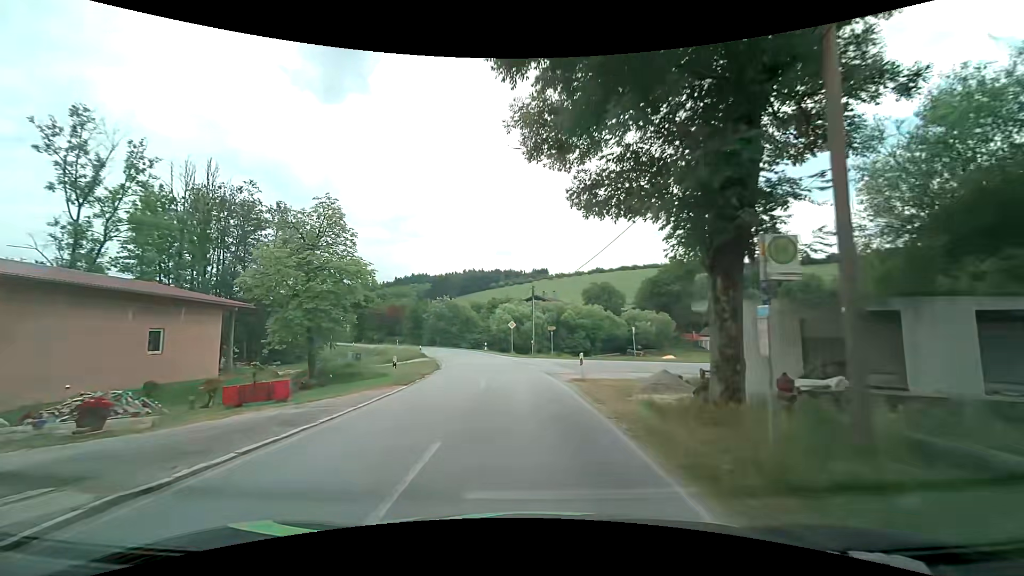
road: secondary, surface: asphalt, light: Day
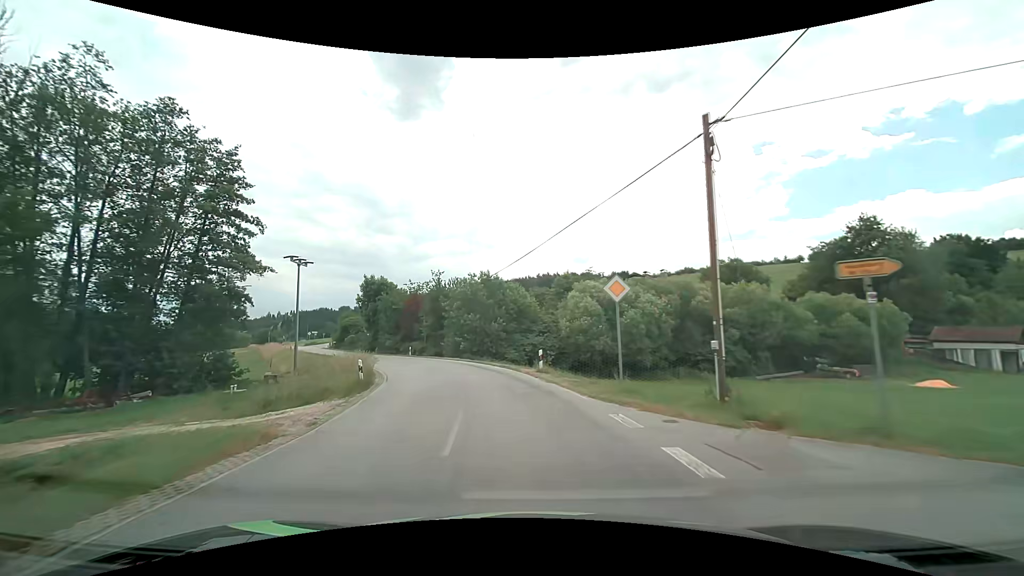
(-1.8, +33.3) m; -9°
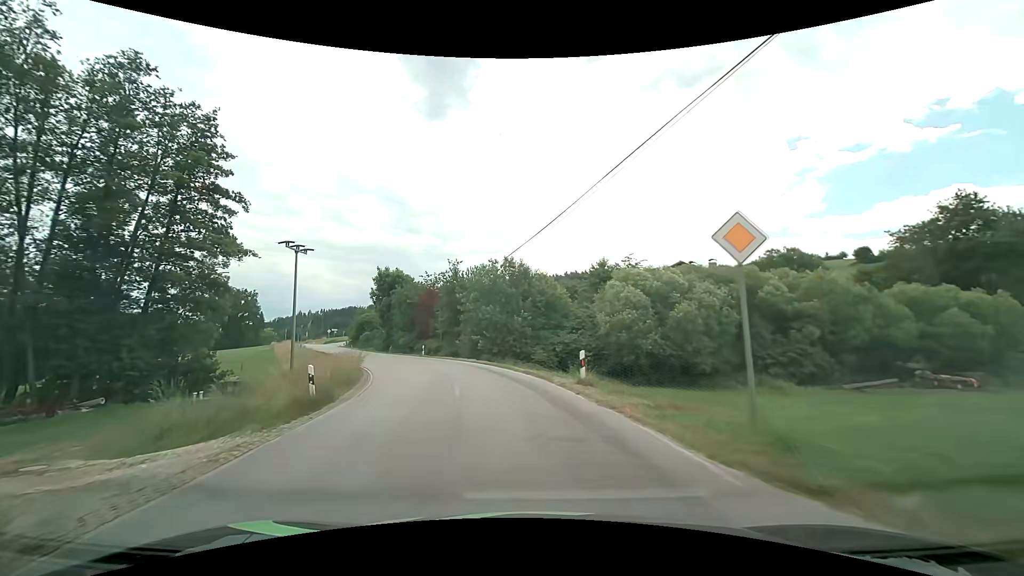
(-0.2, +6.6) m; -3°
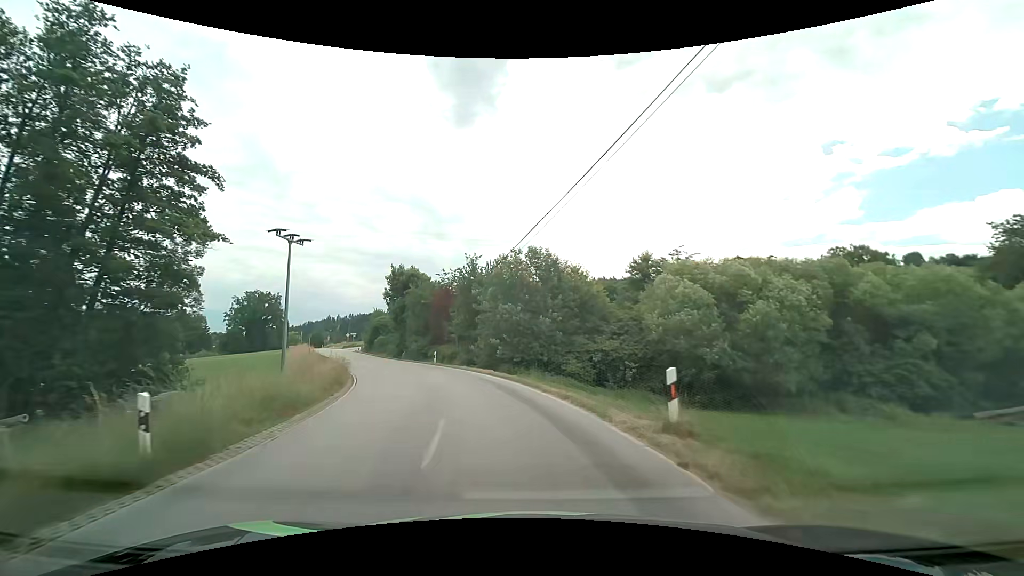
(-0.2, +6.3) m; -3°
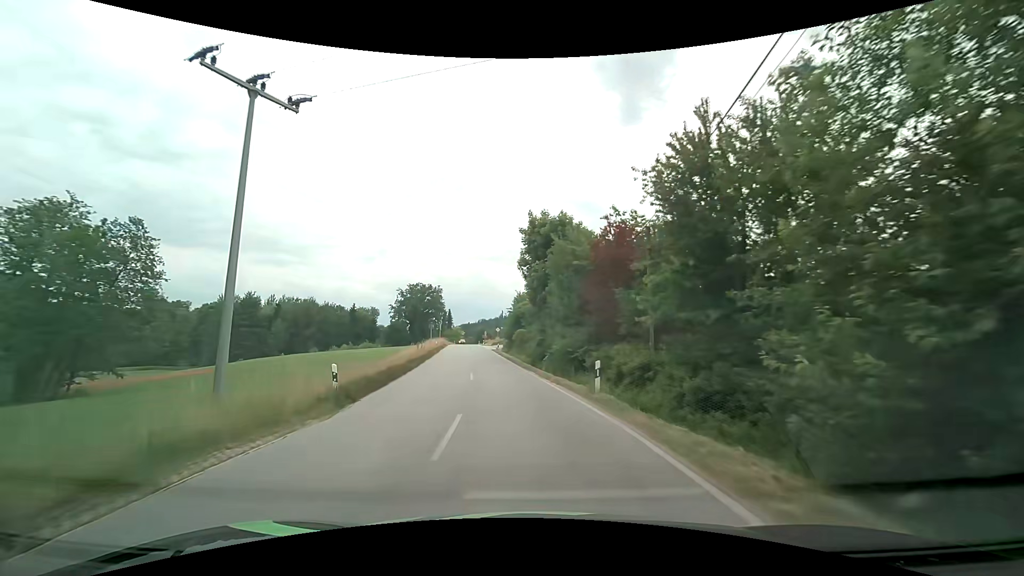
(-3.7, +23.8) m; -19°
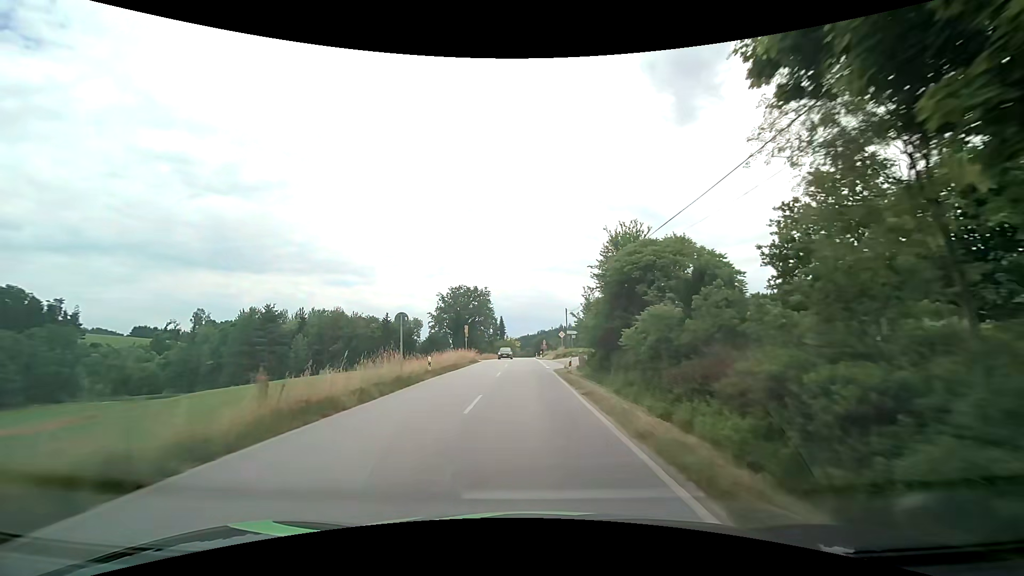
(-2.8, +32.3) m; -7°
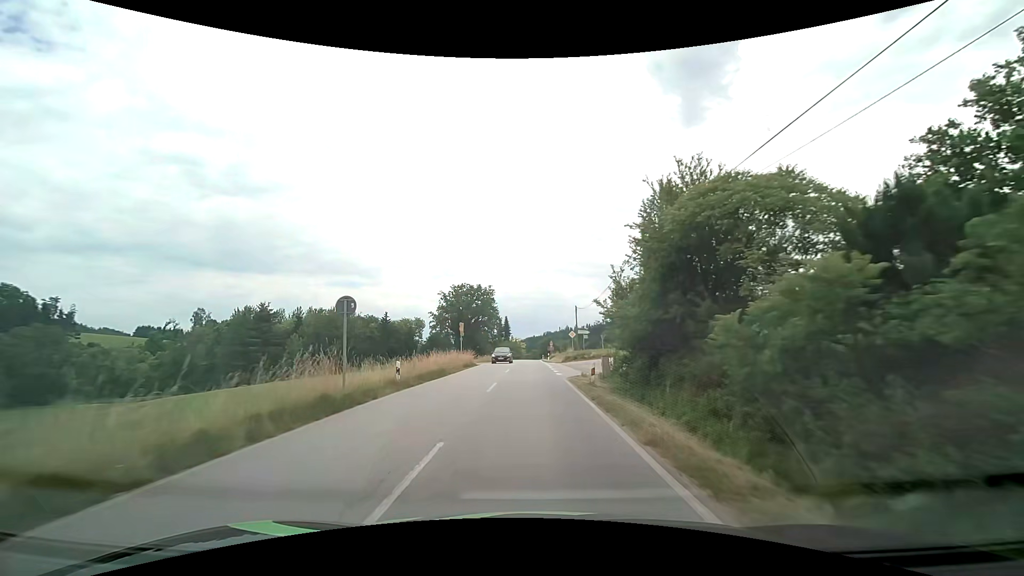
(-0.1, +7.1) m; -1°
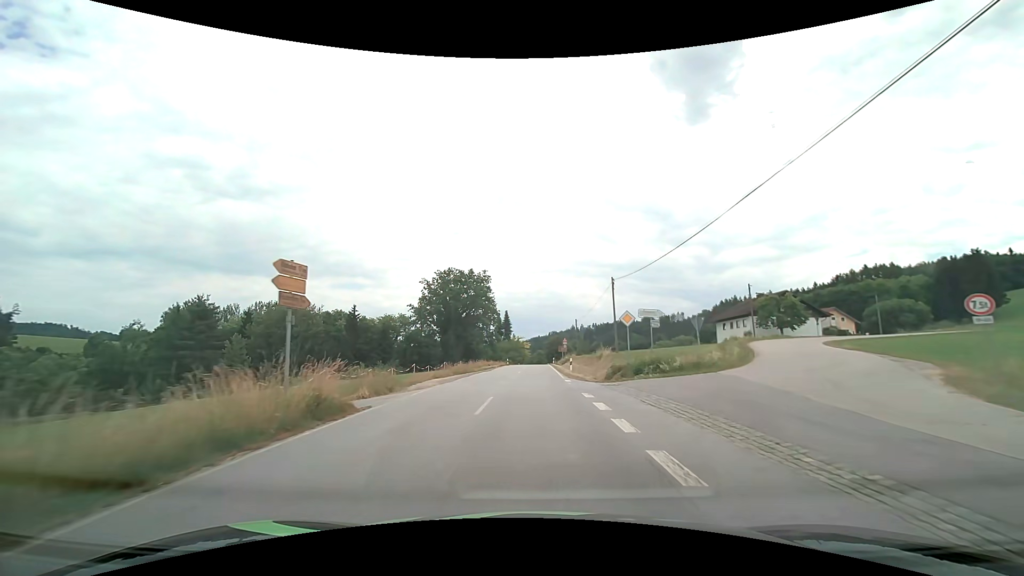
(-0.2, +29.1) m; -1°
